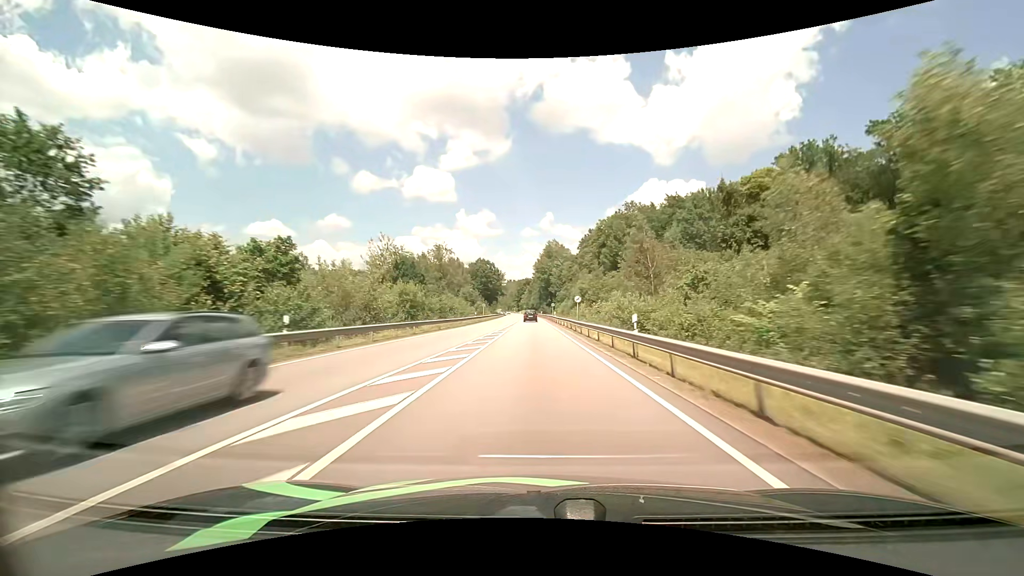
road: primary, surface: asphalt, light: Day
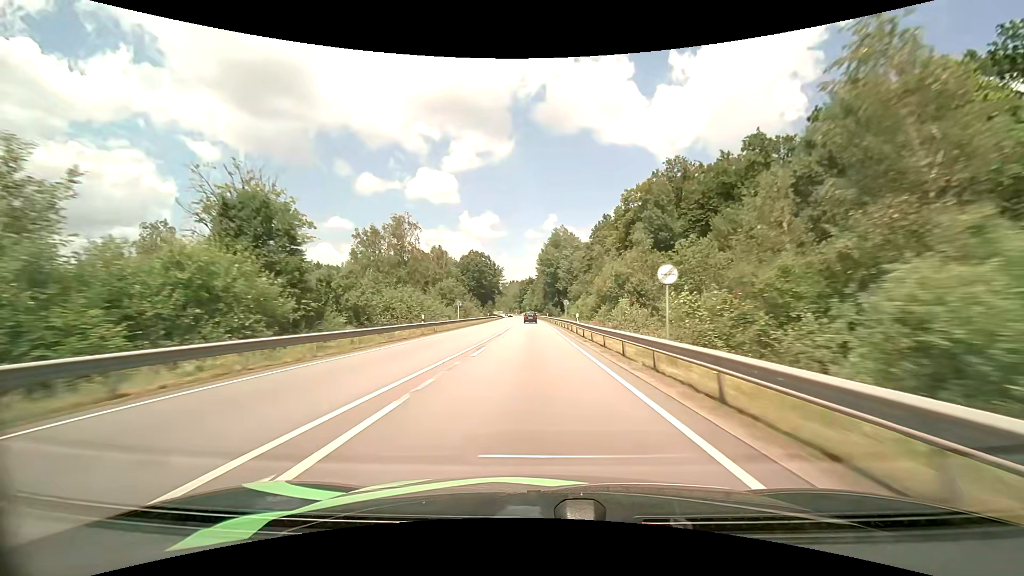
(-0.1, +31.0) m; 0°
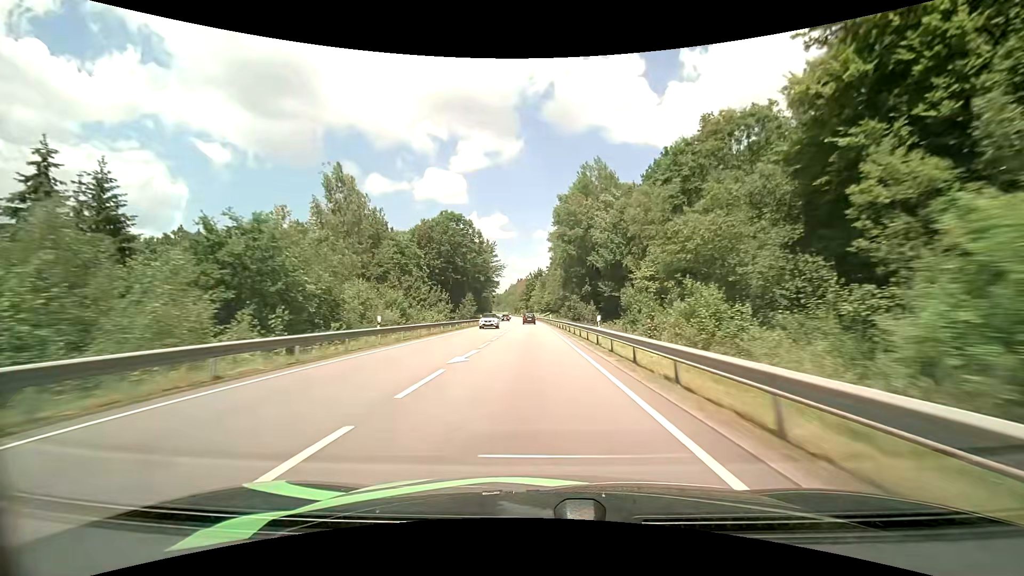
(-0.6, +62.3) m; -1°
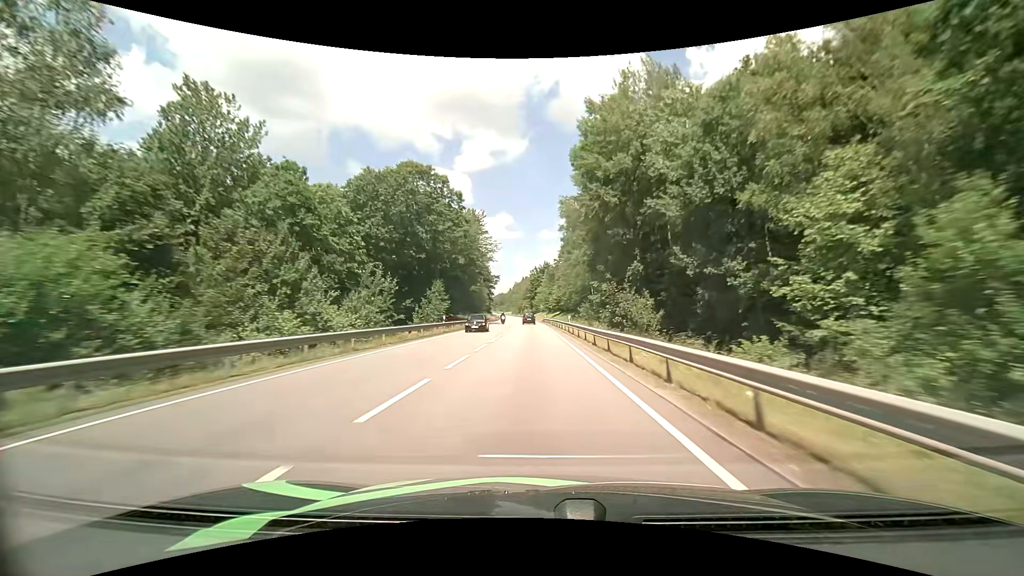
(-0.2, +31.7) m; -1°
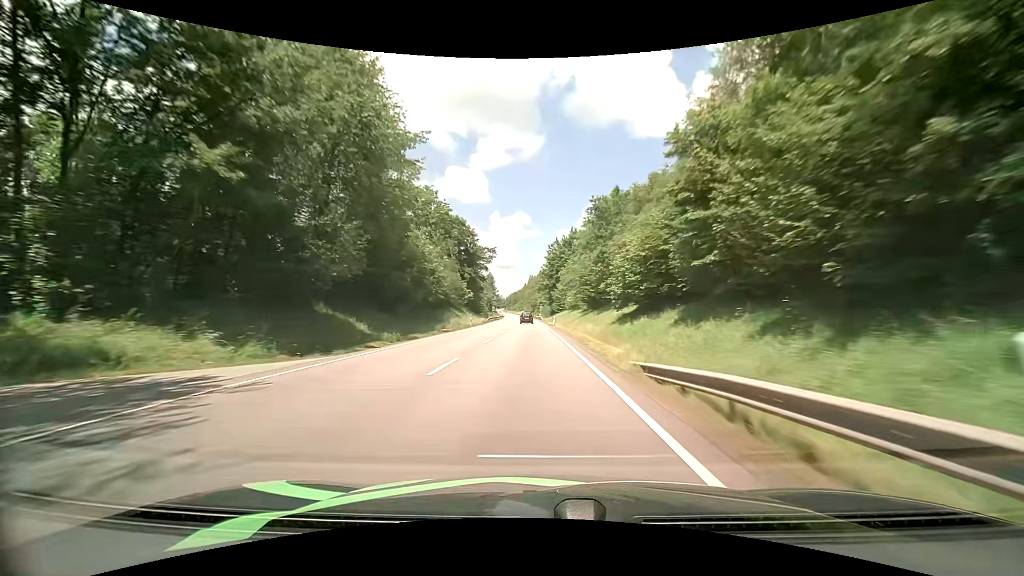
(-1.1, +80.0) m; -2°
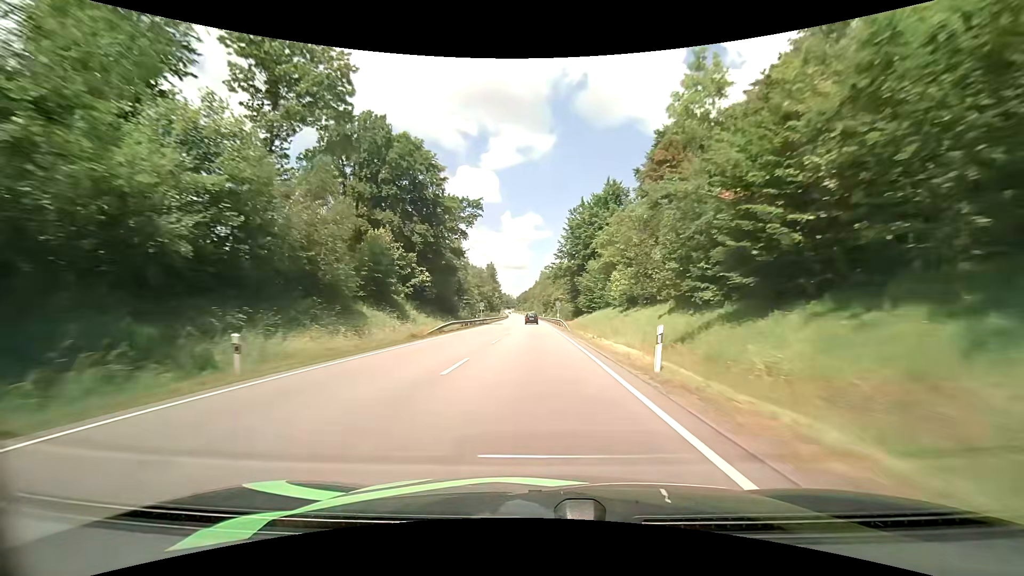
(-0.7, +48.0) m; -2°
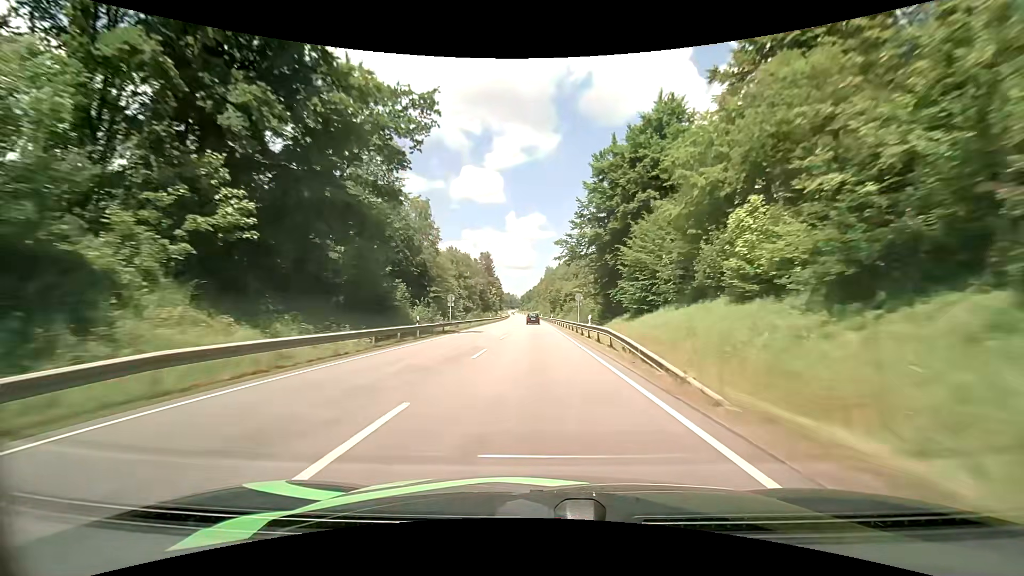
(-0.1, +31.9) m; -1°
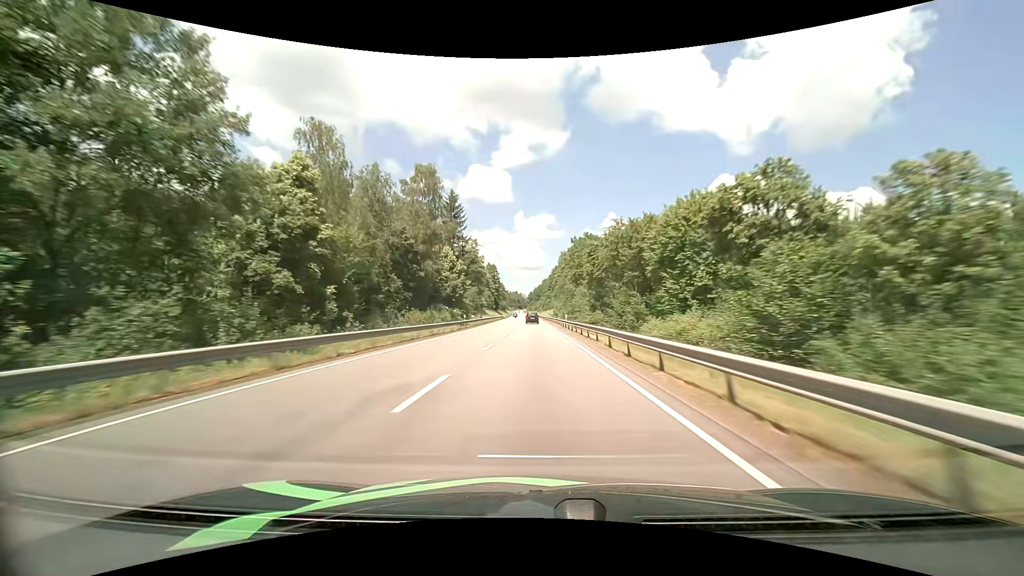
(-0.7, +80.3) m; -1°
(0, +10) (0, +20) (0, +30) (0, +40) (-1, +50) (-1, +60) (-1, +70) (-1, +80) (-2, +90) (-2, +100) m
